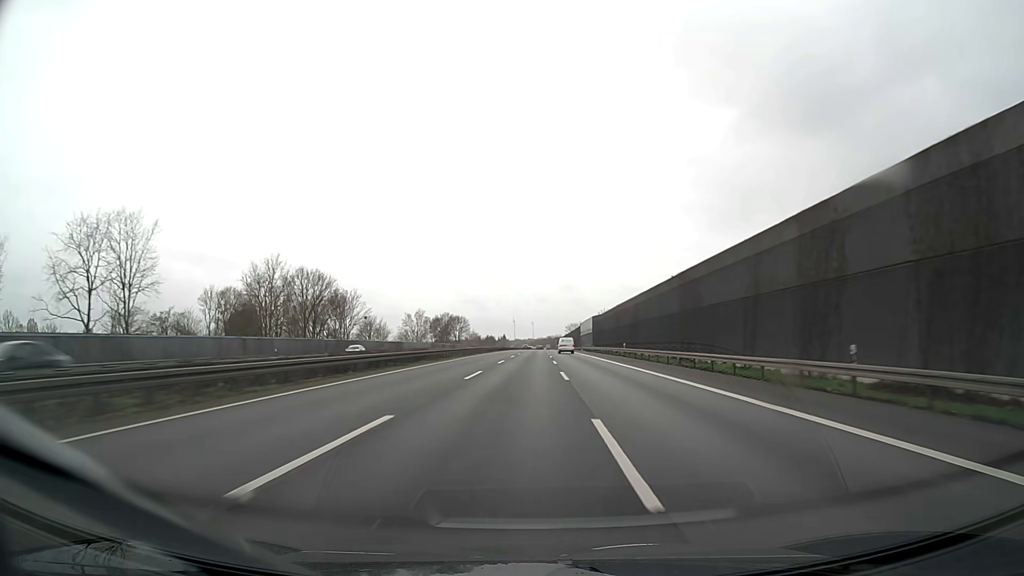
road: motorway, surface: asphalt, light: Day
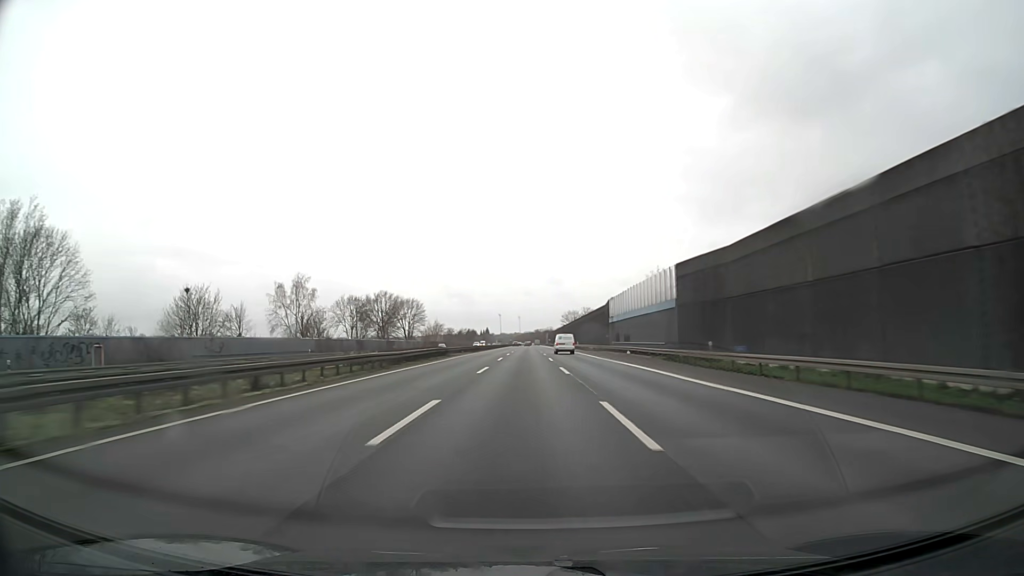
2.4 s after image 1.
(+1.0, +87.4) m; +1°
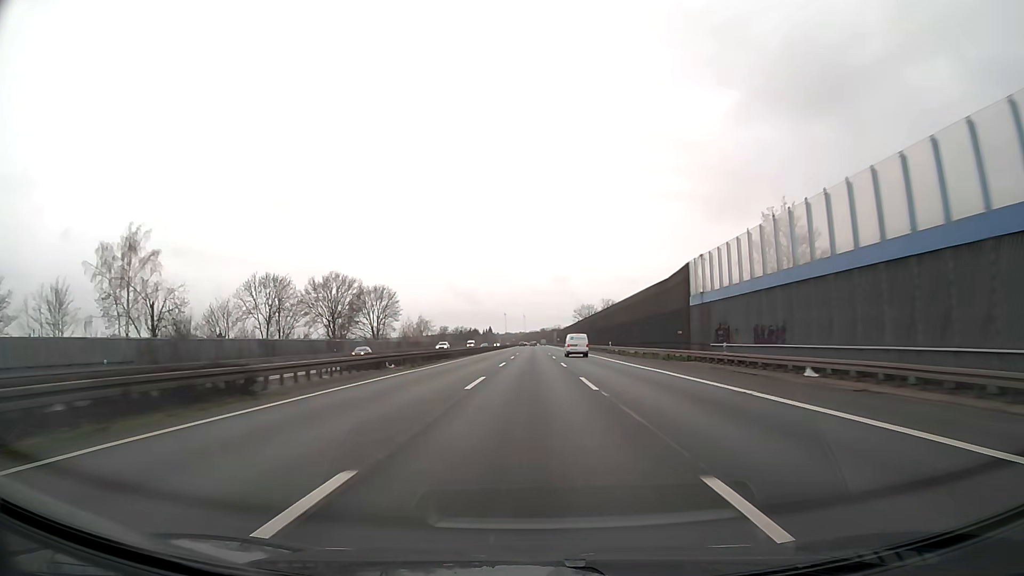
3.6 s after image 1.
(-0.1, +44.1) m; 0°
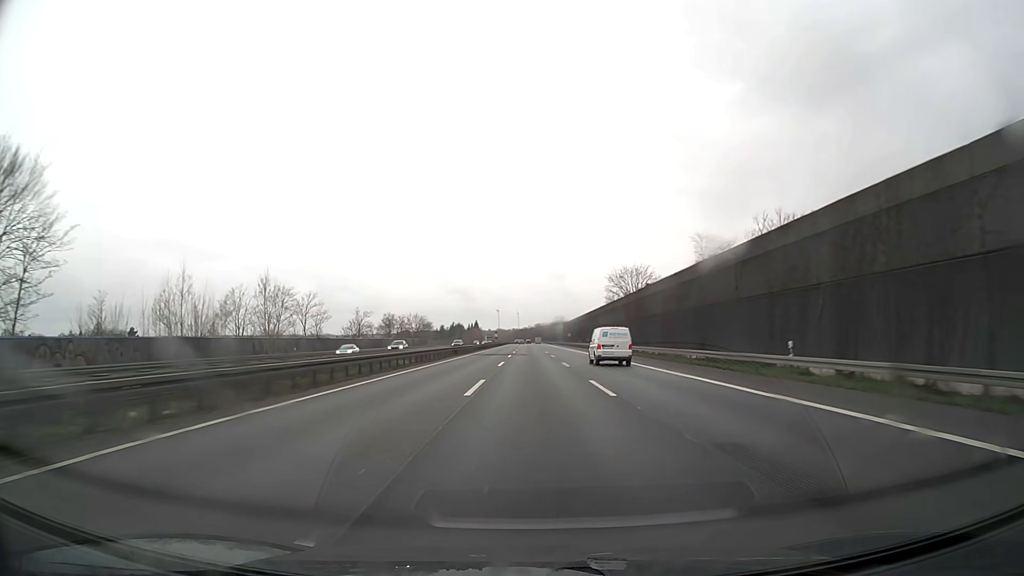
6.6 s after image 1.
(+0.3, +110.7) m; 0°
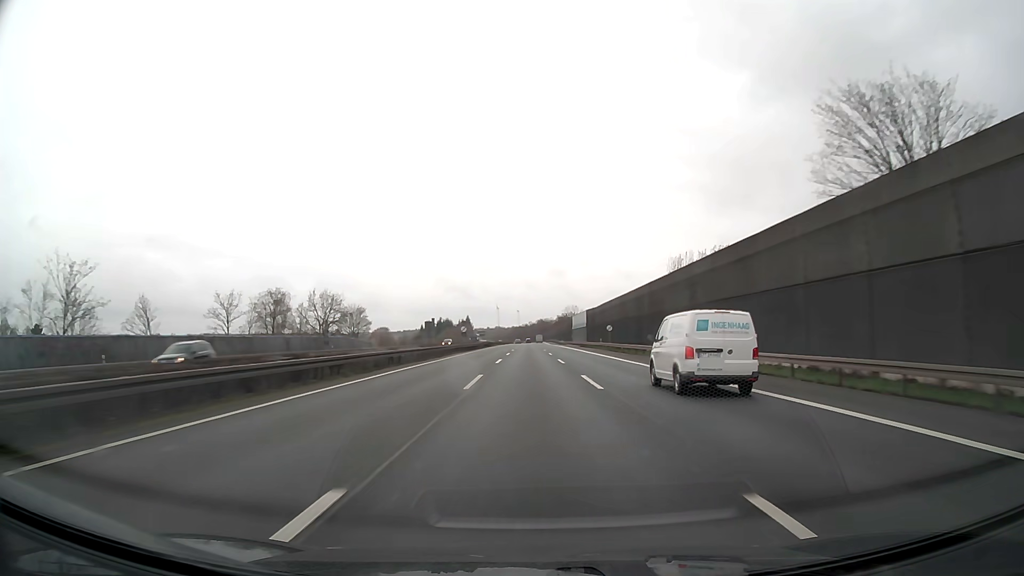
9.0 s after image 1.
(0.0, +88.9) m; 0°
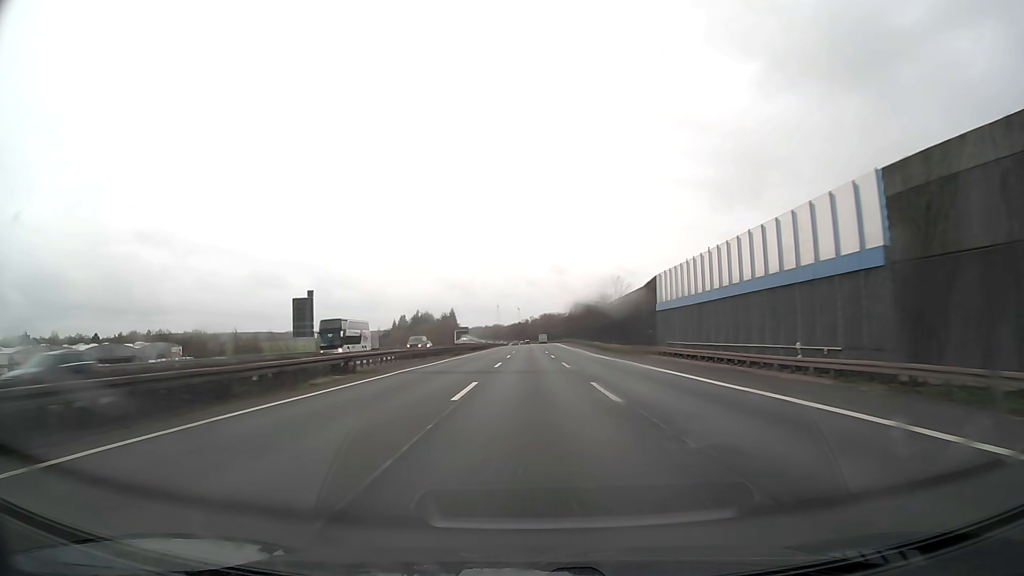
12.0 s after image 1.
(-0.1, +111.2) m; 0°
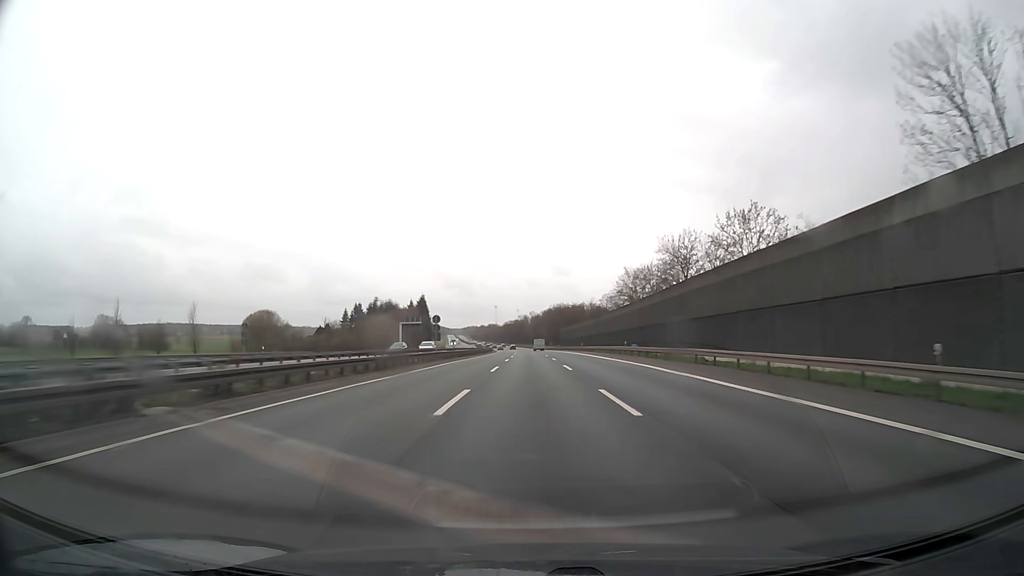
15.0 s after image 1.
(-0.1, +111.2) m; 0°
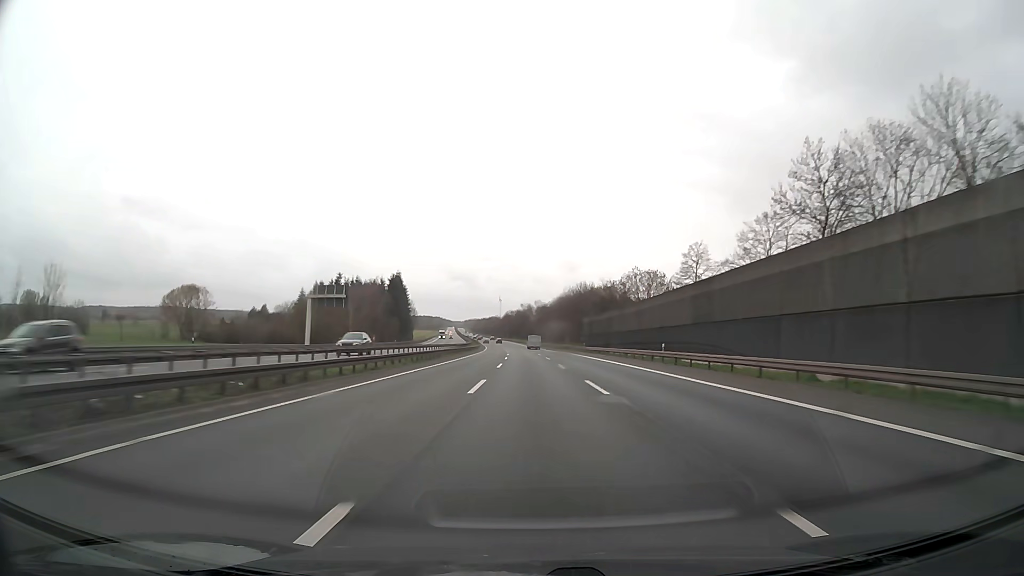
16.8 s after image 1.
(0.0, +66.7) m; 0°
(0, +10) (0, +20) (0, +30) (0, +40) (0, +50) (0, +60) (-1, +70) (-1, +80) (-1, +90) (-1, +100) m
